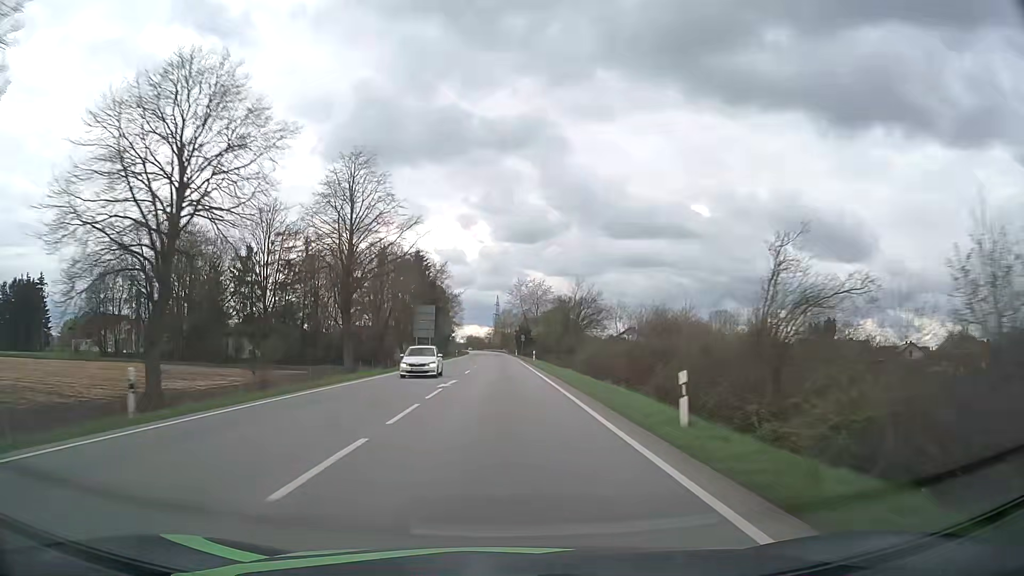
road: primary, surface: asphalt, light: Day
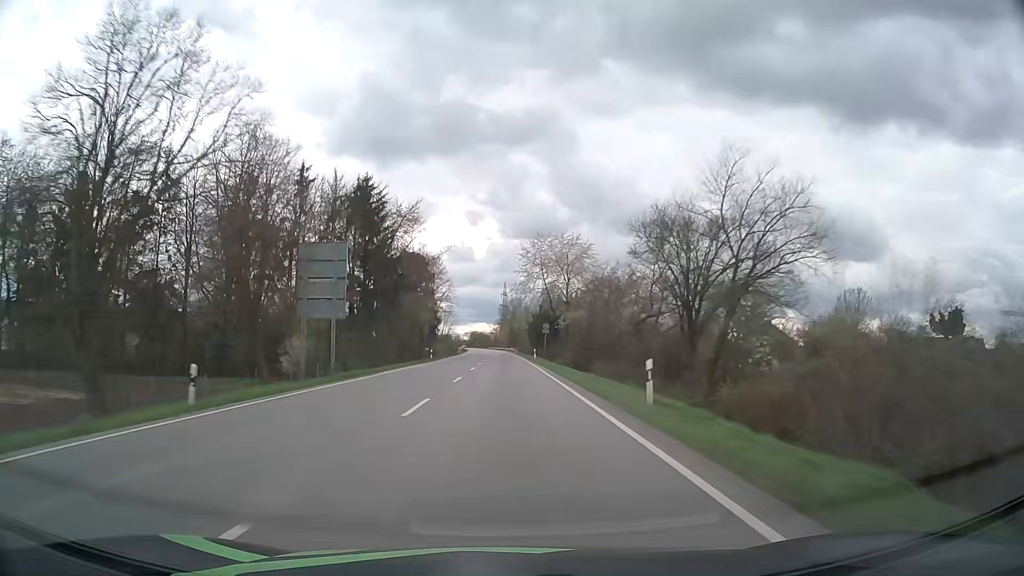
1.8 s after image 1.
(-0.3, +47.1) m; 0°
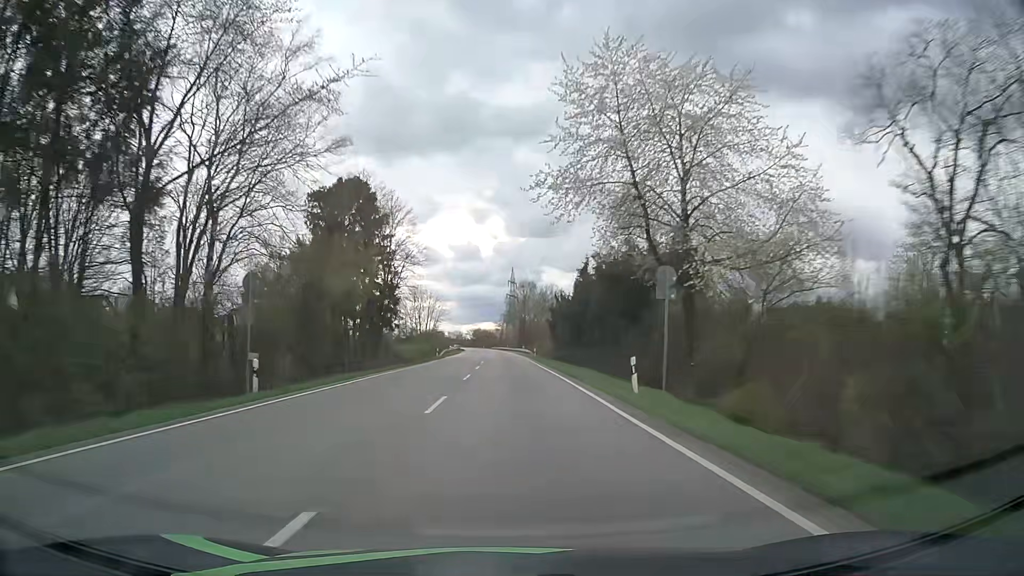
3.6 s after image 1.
(-0.5, +47.1) m; -1°
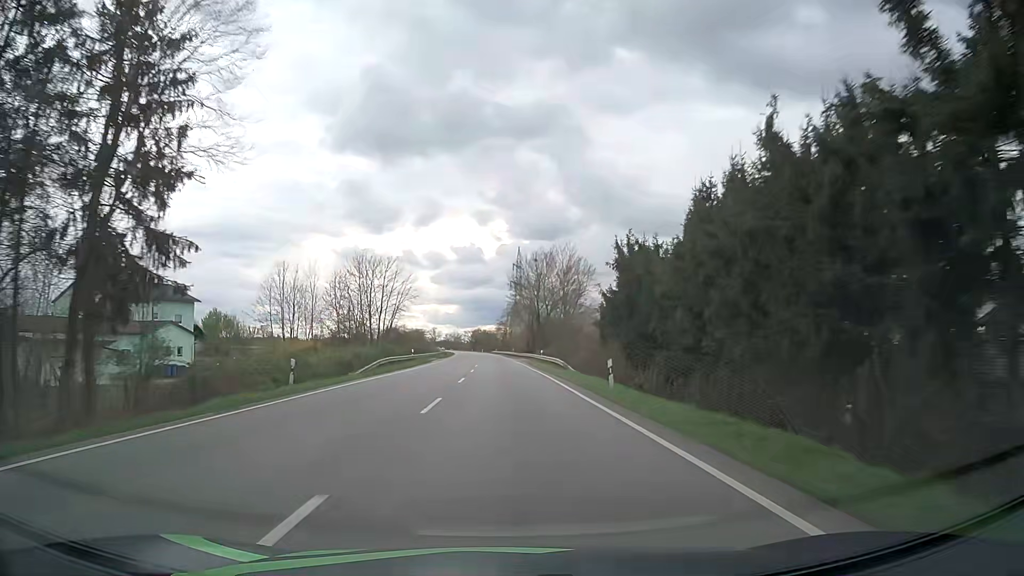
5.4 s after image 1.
(-0.1, +47.1) m; 0°
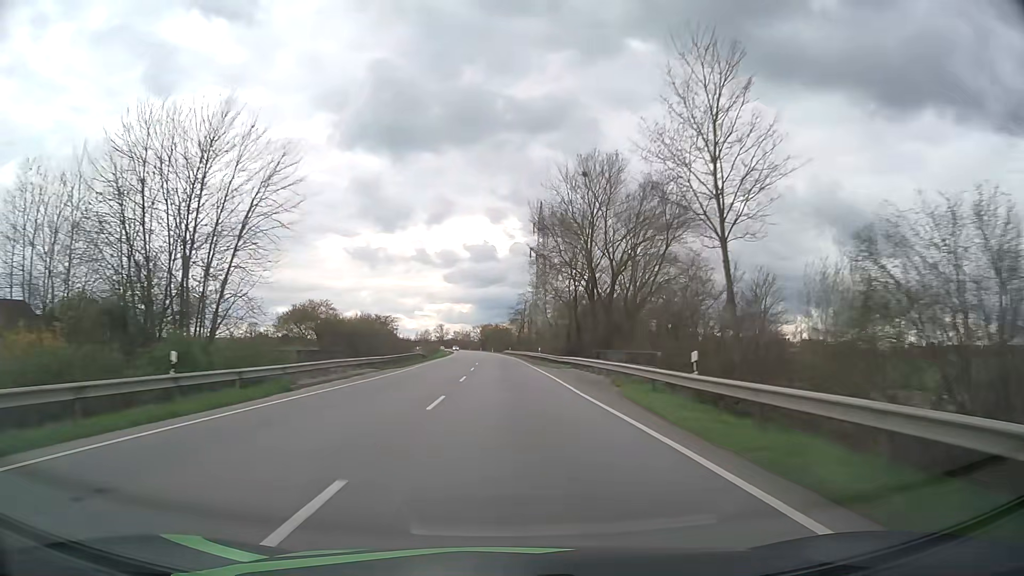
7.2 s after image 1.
(-0.5, +47.1) m; -1°
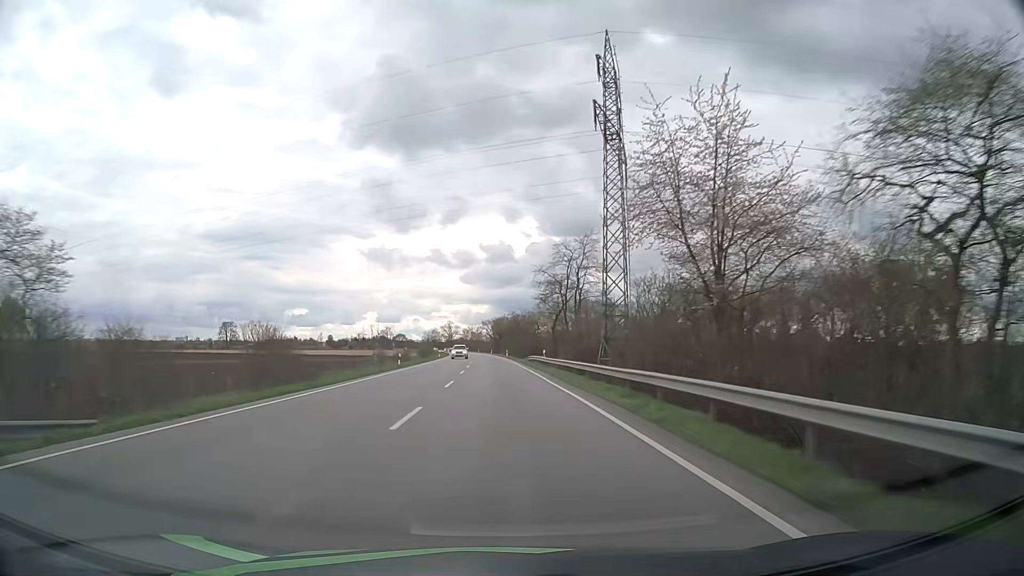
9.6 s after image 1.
(-0.6, +62.9) m; -1°
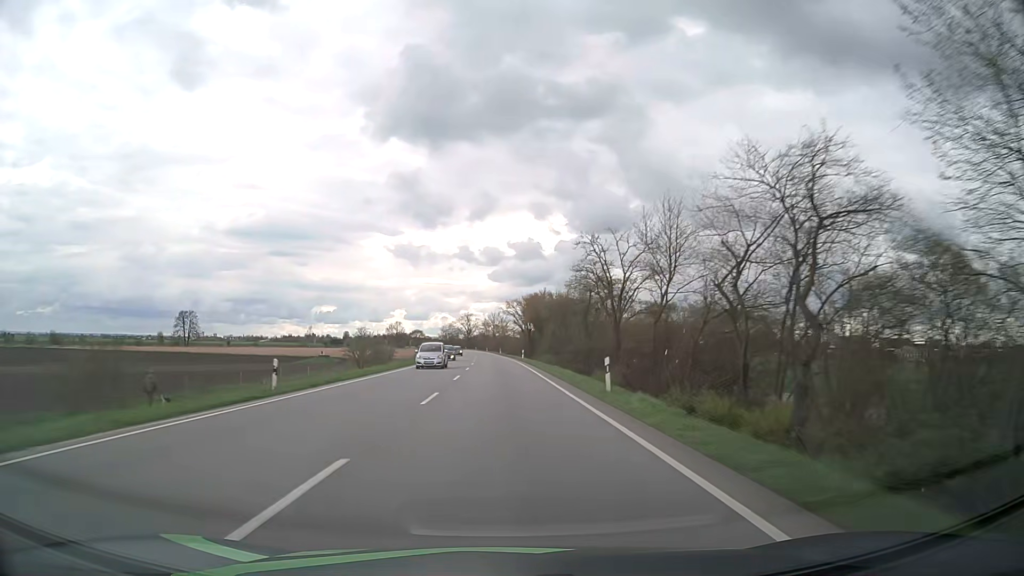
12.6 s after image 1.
(-2.2, +78.7) m; -3°
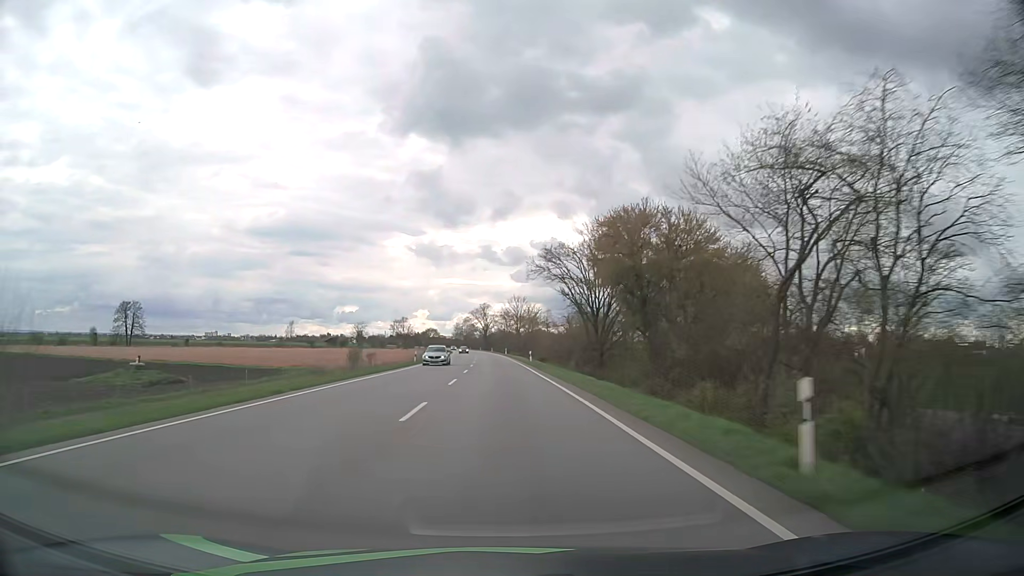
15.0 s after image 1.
(-1.0, +63.2) m; -2°
(0, +10) (0, +20) (0, +30) (0, +40) (-1, +50) (-1, +60) (-1, +70) (-2, +80) (-2, +90) (-3, +100) m
